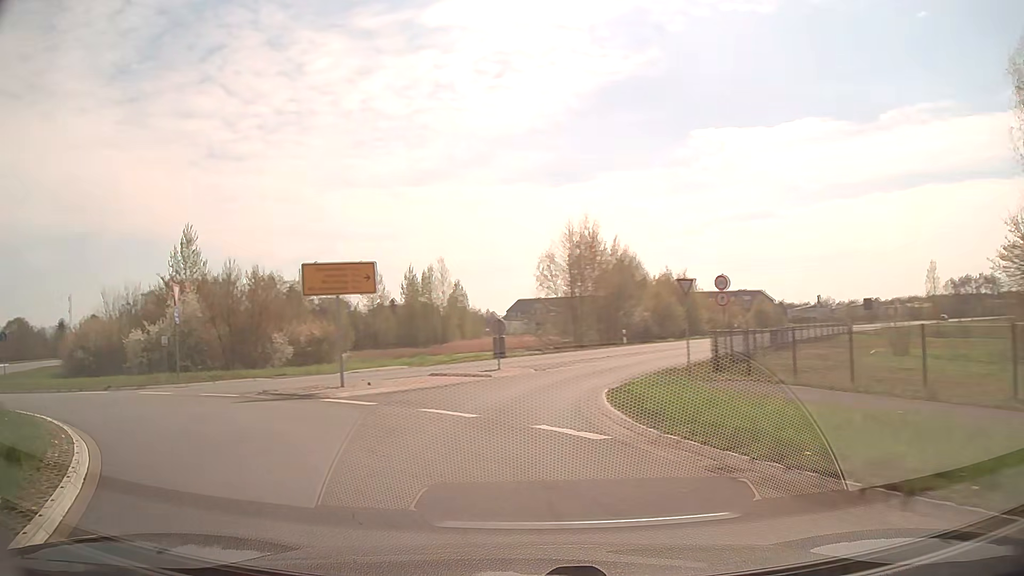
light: Day
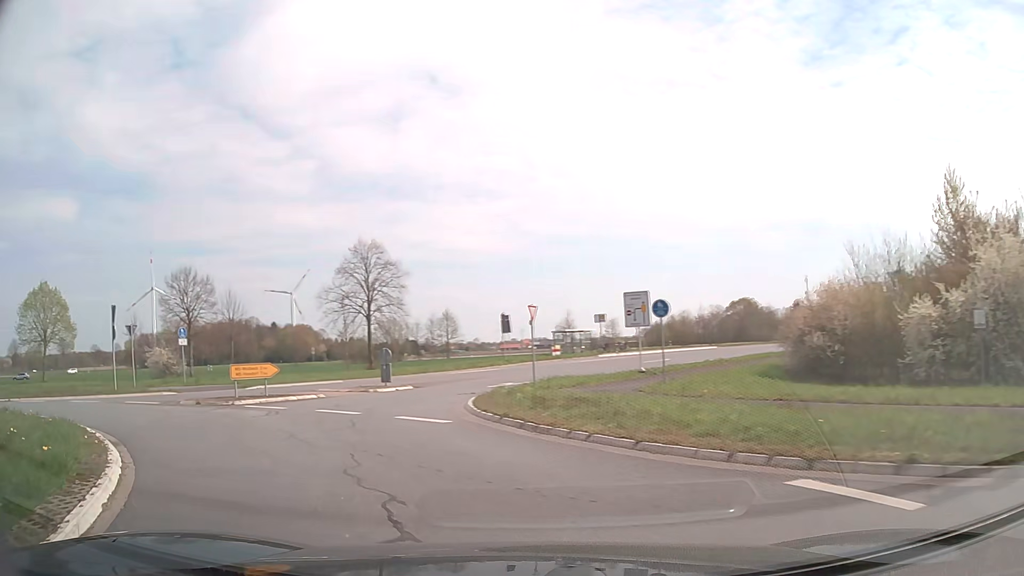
(-8.9, +14.1) m; -61°
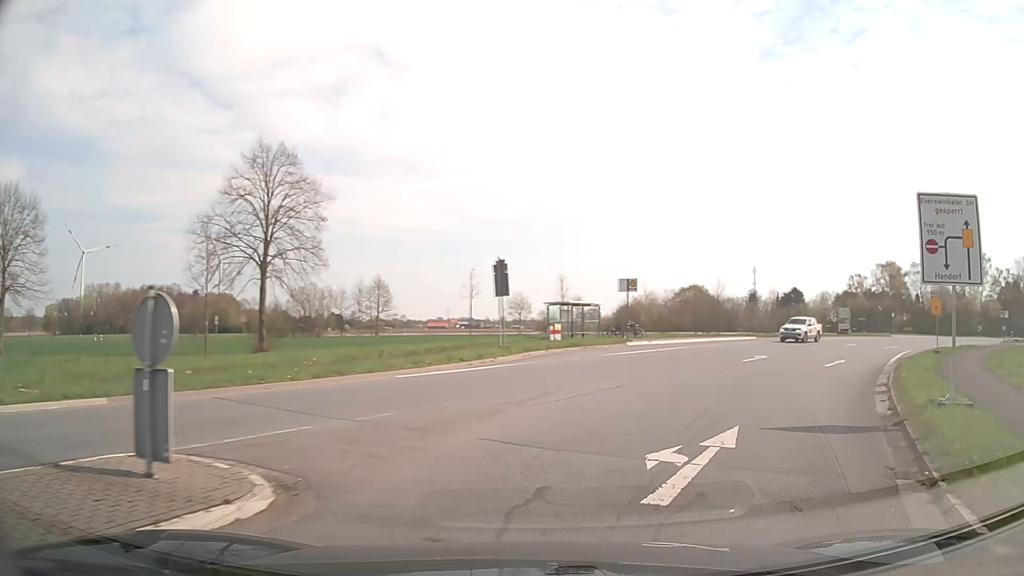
(-4.3, +21.9) m; +4°
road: tertiary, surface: asphalt
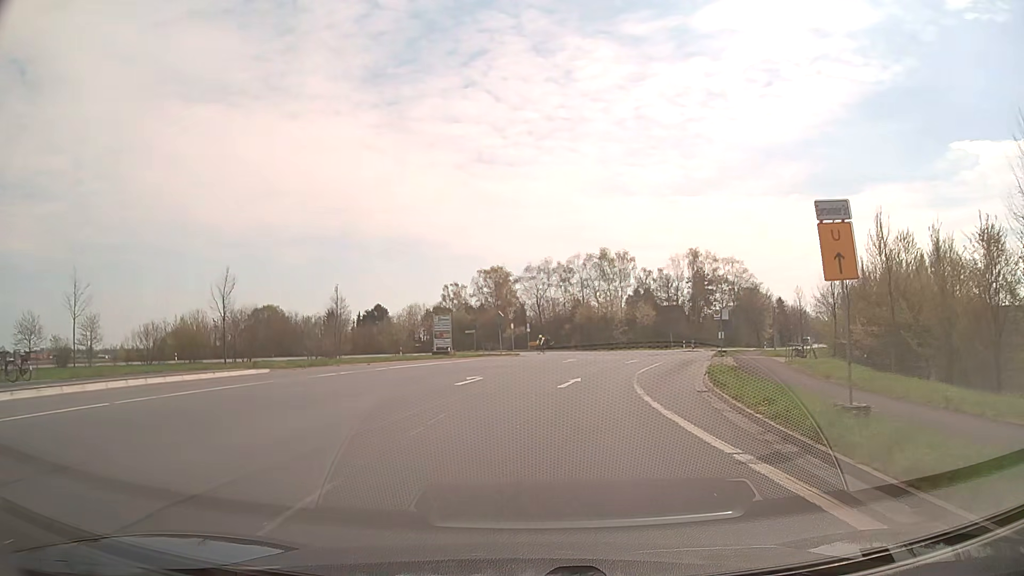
(+11.1, +25.4) m; +35°
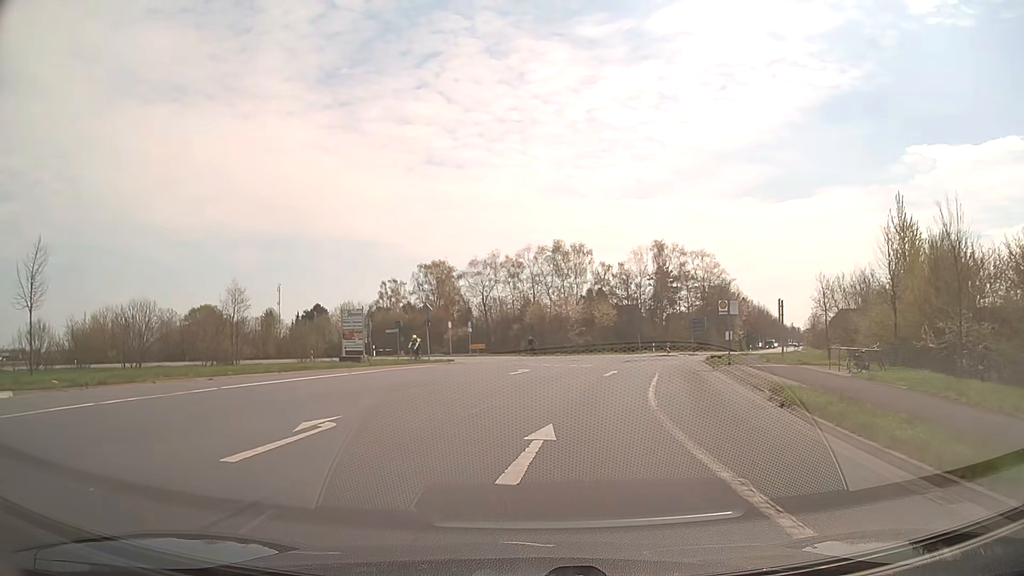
(+0.5, +13.2) m; +4°
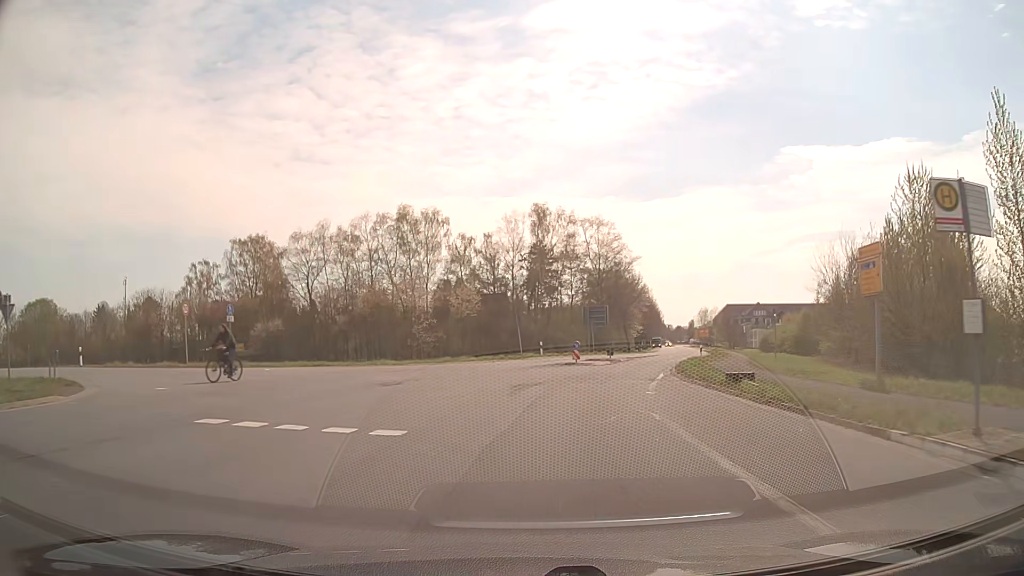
(+2.8, +28.0) m; +12°
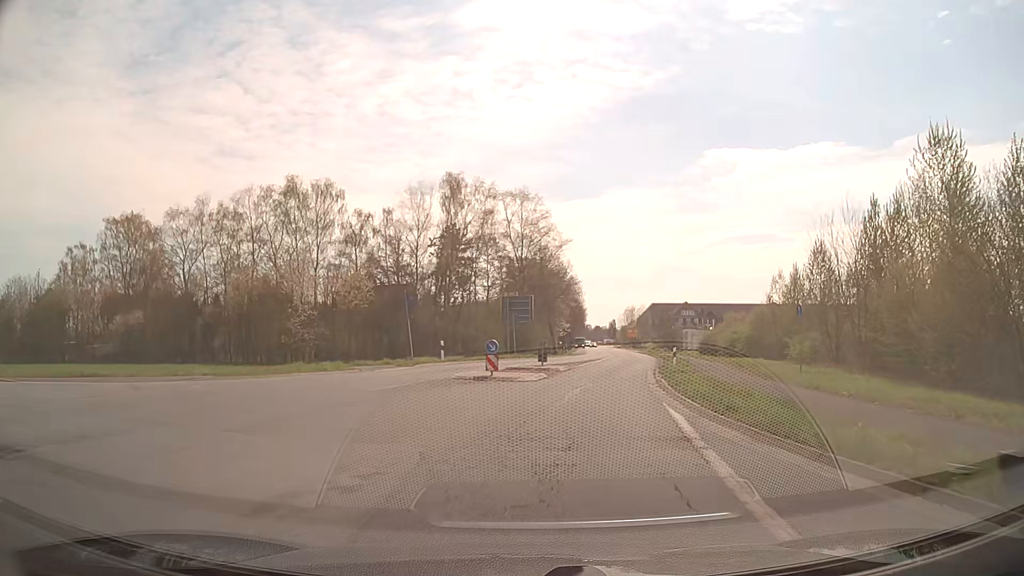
(+0.9, +14.4) m; +7°
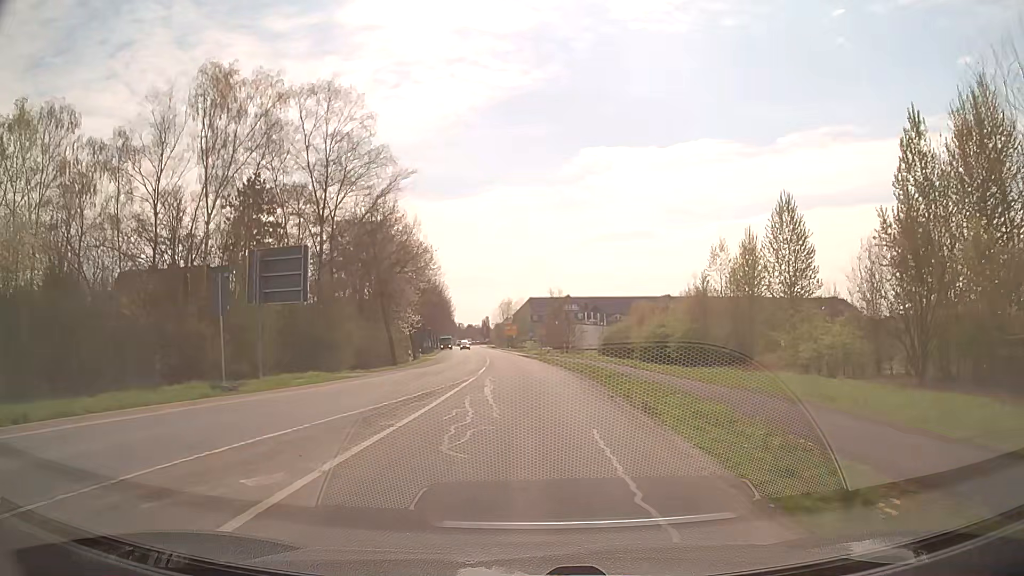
(+3.5, +28.9) m; +11°
(0, +10) (0, +20) (0, +30) (-1, +40) (-1, +50) (-2, +60) (-3, +70) (-4, +80) (-5, +90) (-6, +100) m
